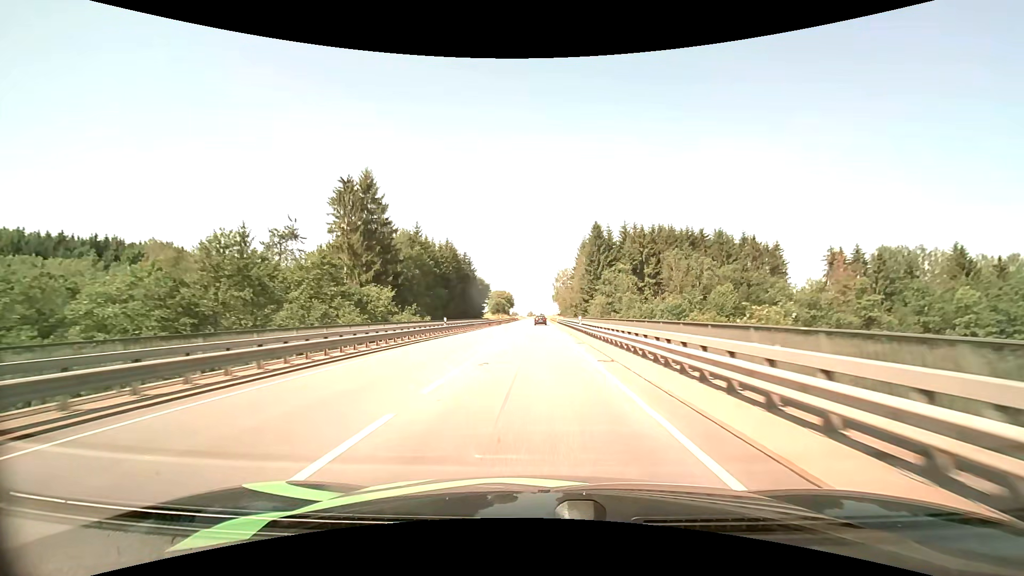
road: primary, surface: asphalt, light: Day
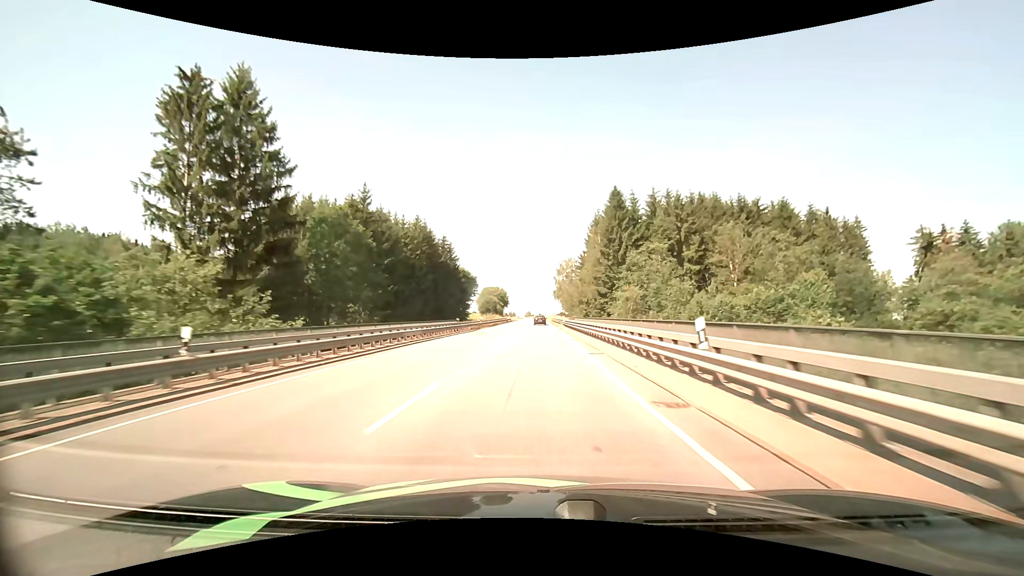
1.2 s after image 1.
(0.0, +27.4) m; 0°
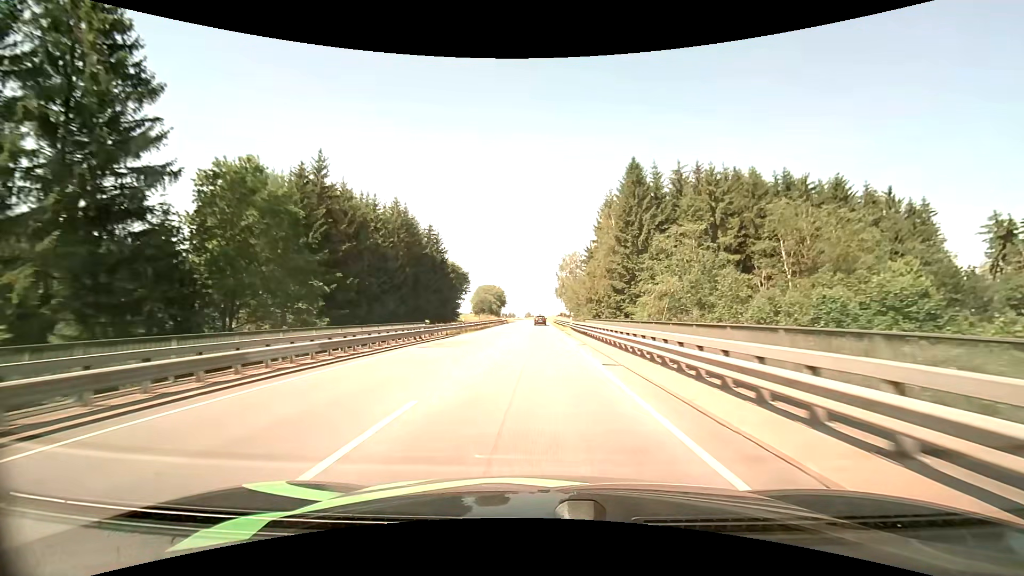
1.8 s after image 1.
(0.0, +13.8) m; 0°
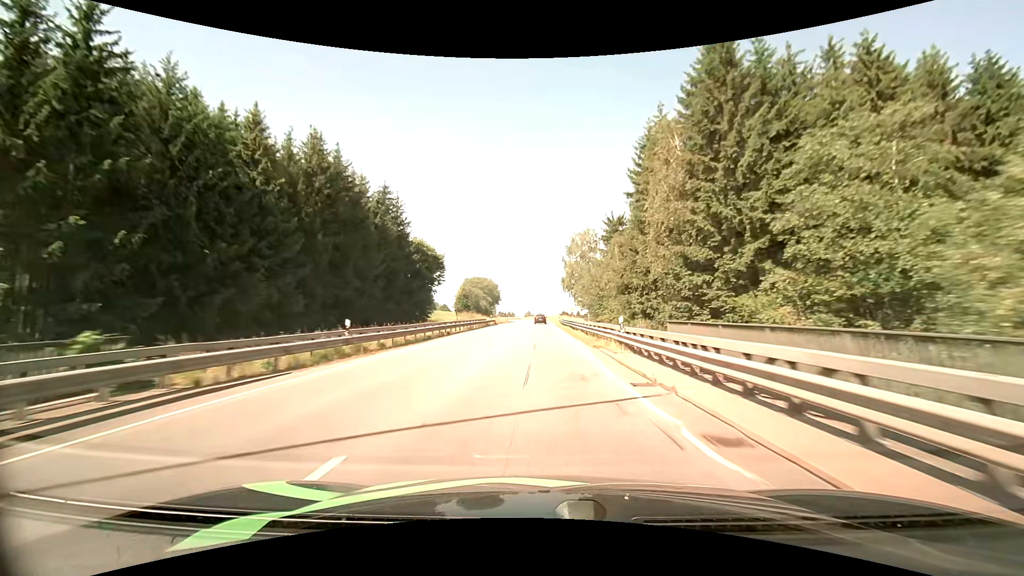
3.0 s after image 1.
(0.0, +27.6) m; 0°
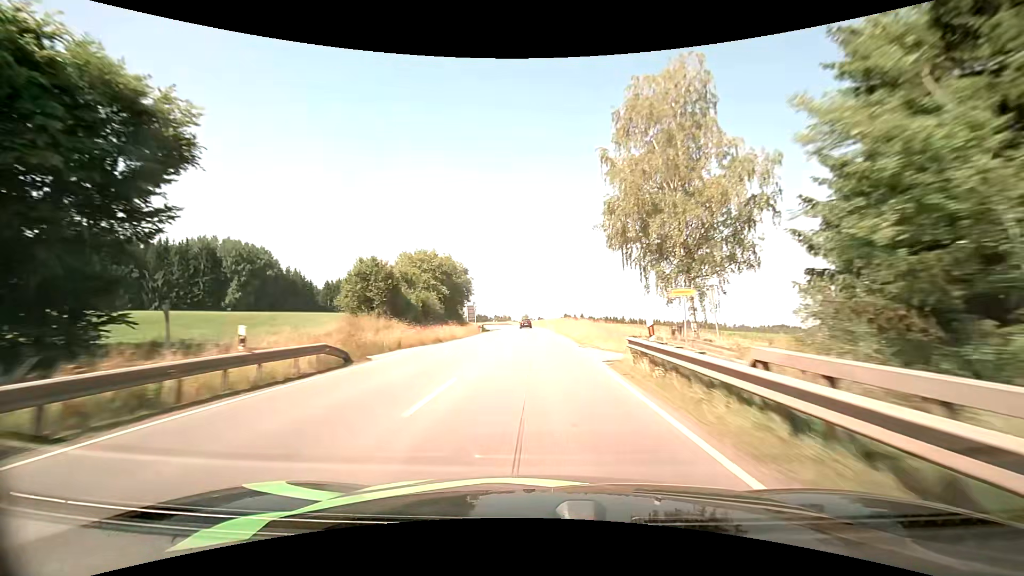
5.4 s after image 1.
(+0.3, +55.2) m; 0°
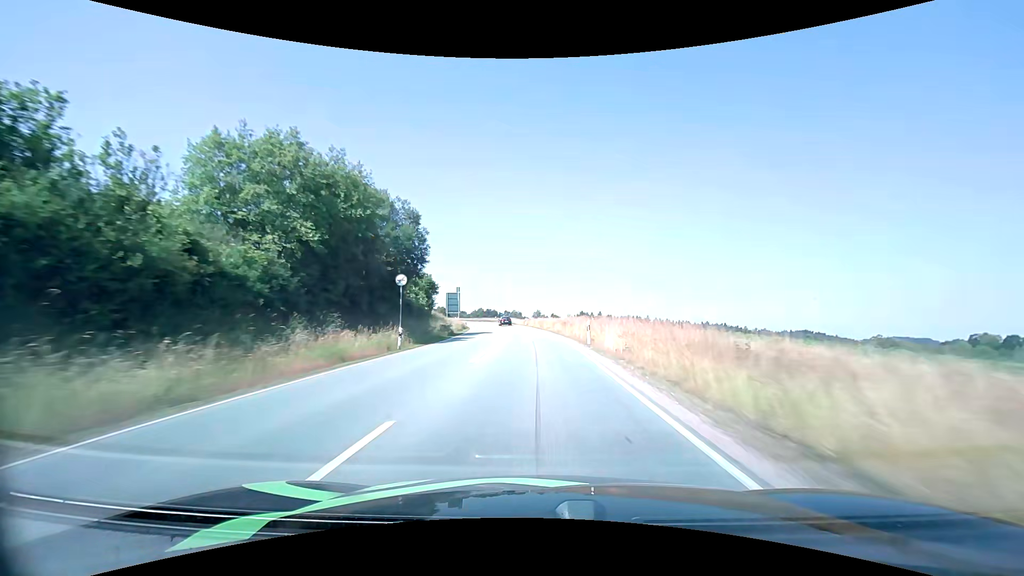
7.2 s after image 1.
(-0.4, +41.1) m; -1°
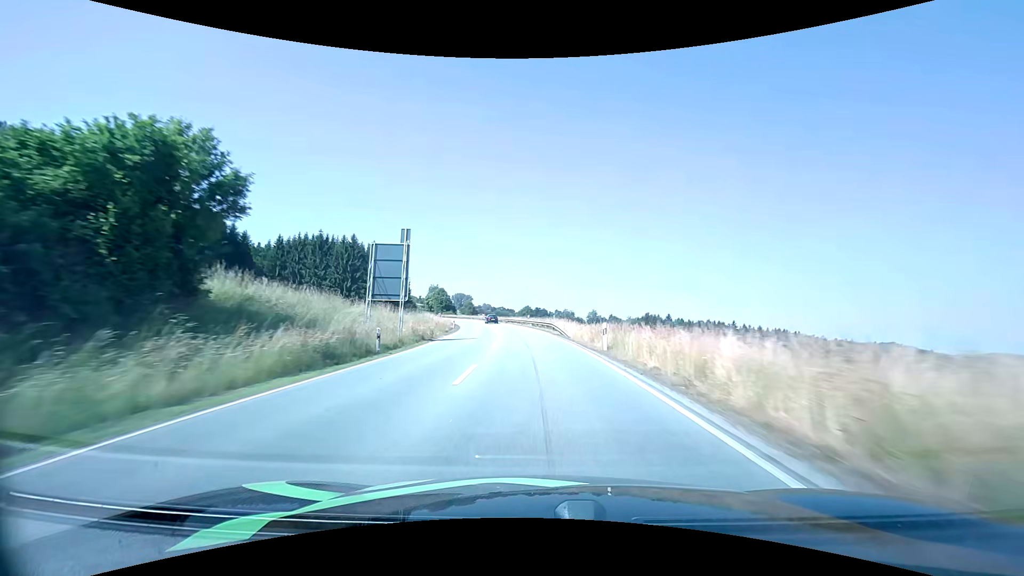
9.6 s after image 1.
(-2.4, +54.0) m; -6°
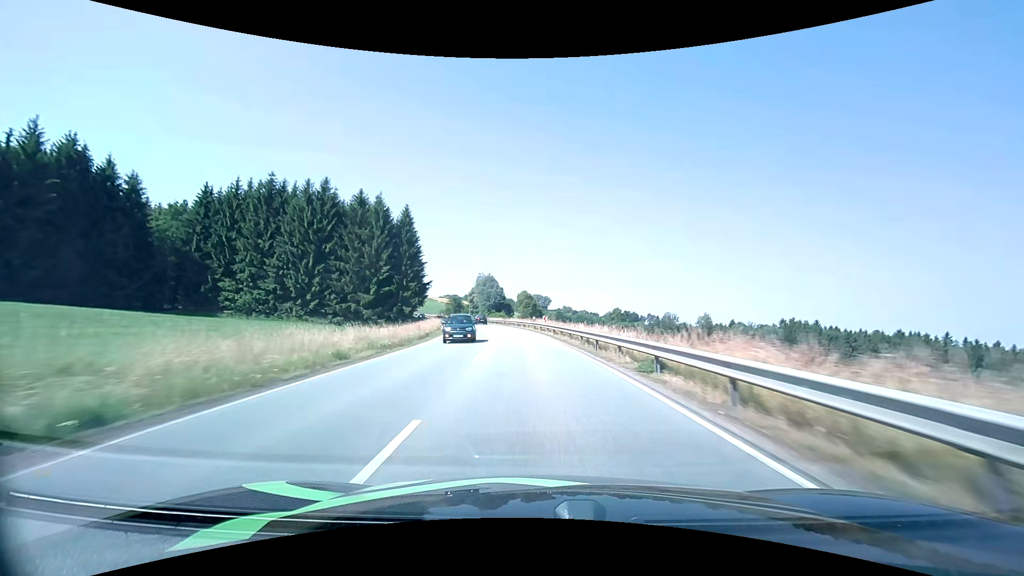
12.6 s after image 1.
(-5.5, +68.5) m; -9°
(0, +10) (-1, +20) (-1, +30) (-2, +40) (-4, +50) (-5, +60) (-7, +70) (-9, +79) (-12, +89) (-15, +99) m
